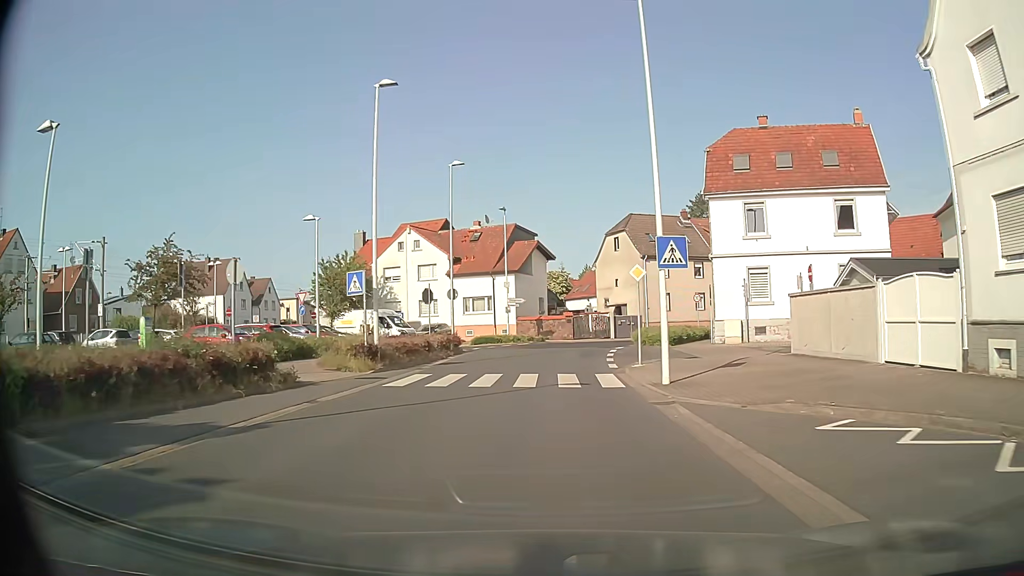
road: tertiary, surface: asphalt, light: Day
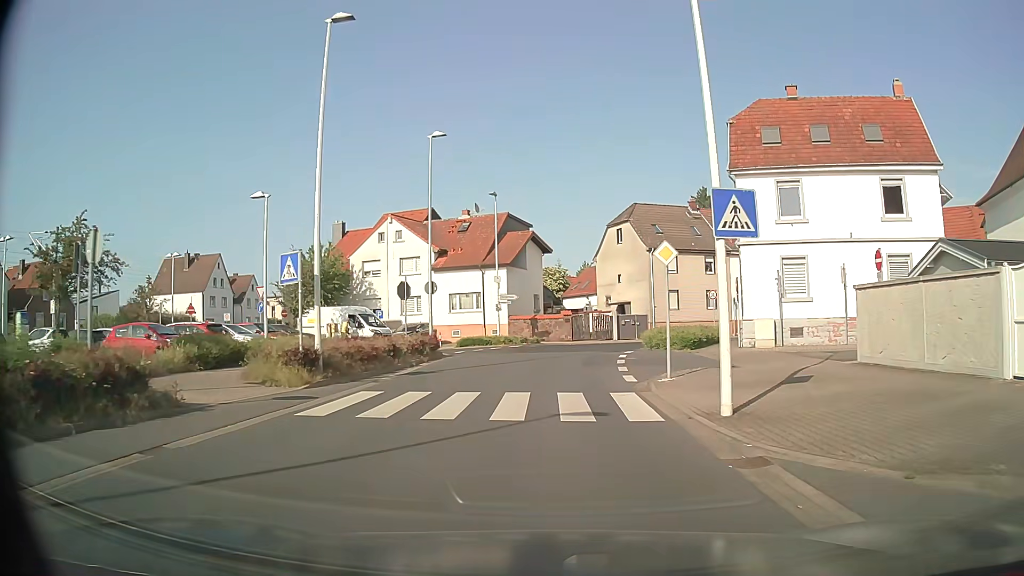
(0.0, +5.5) m; +1°
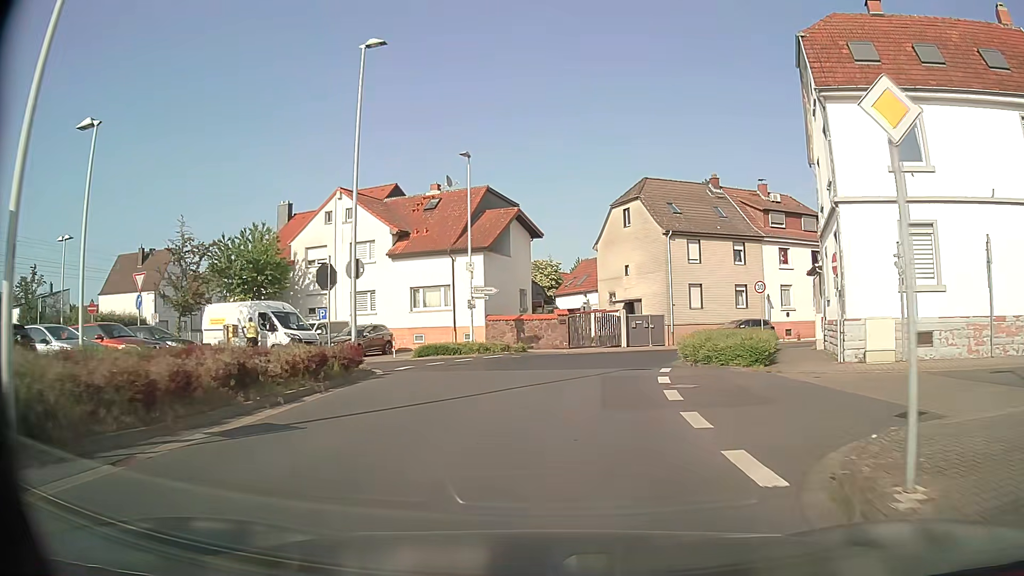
(+0.1, +10.7) m; +1°
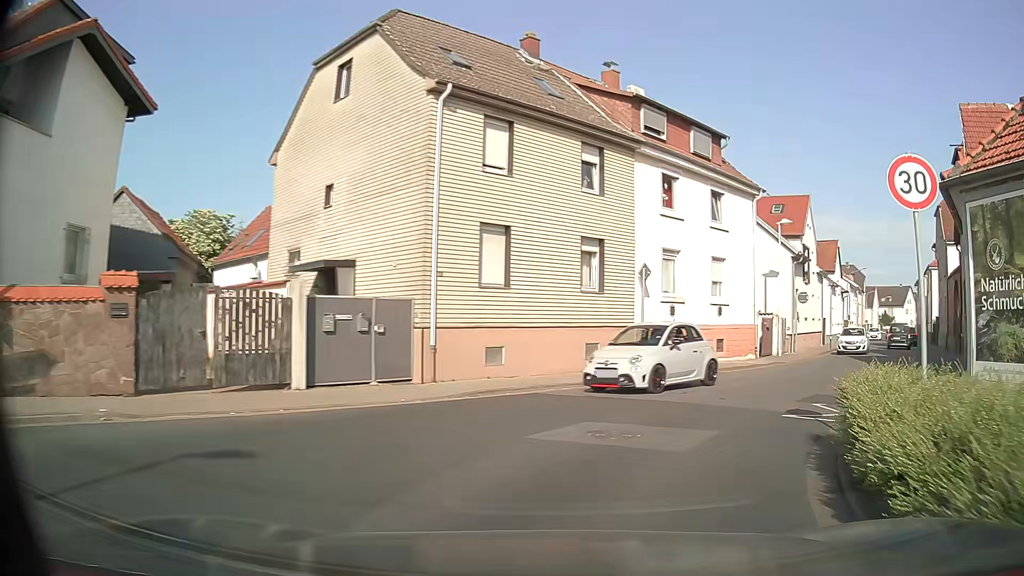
(+3.0, +24.6) m; +23°
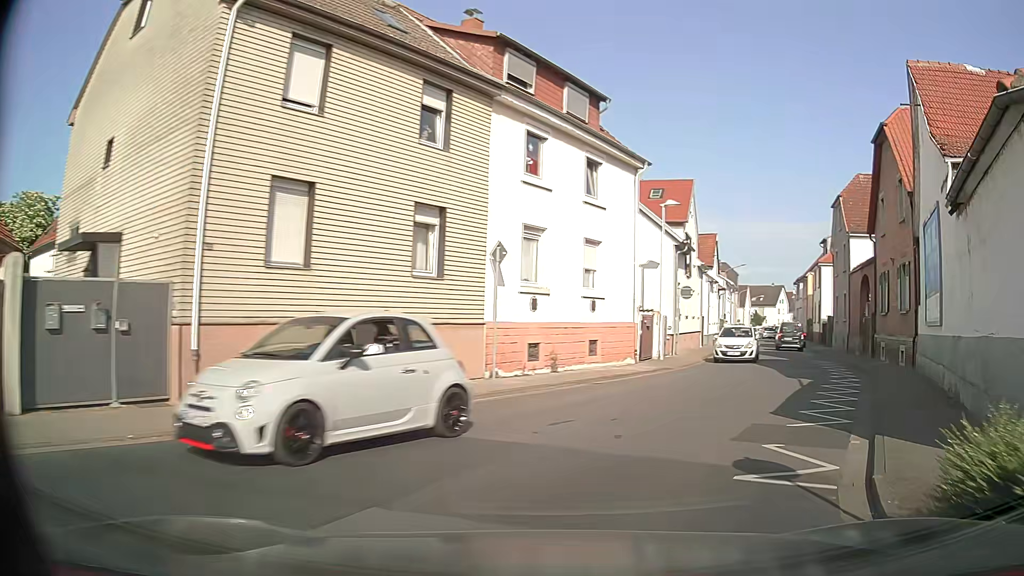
(+0.4, +4.7) m; +11°
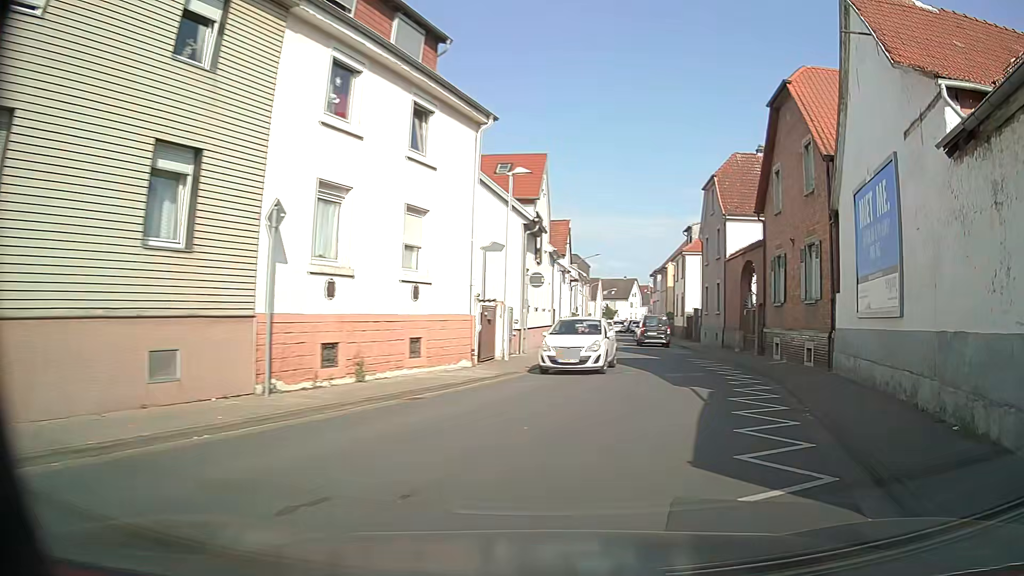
(+0.6, +4.6) m; +13°
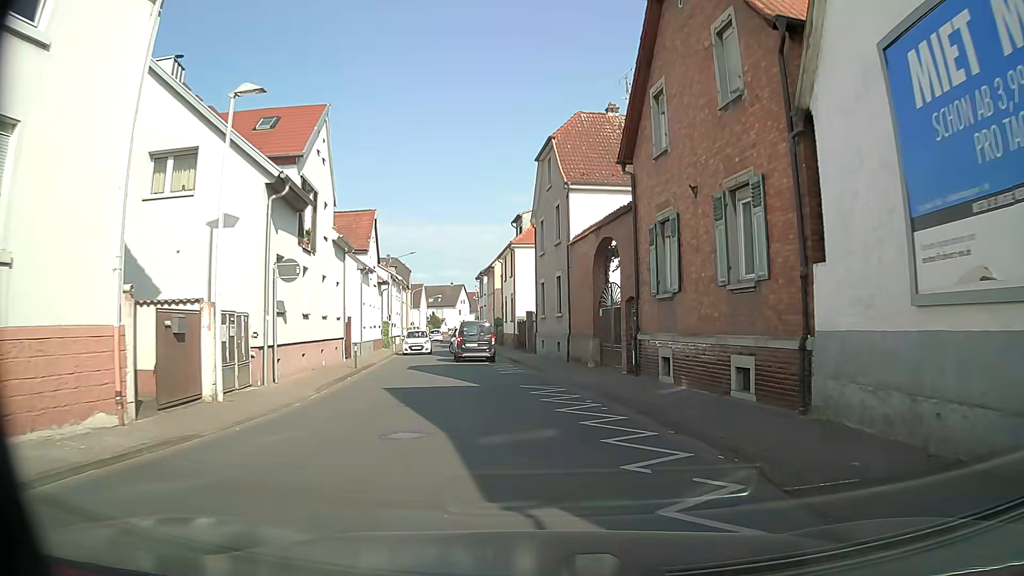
(+1.6, +8.9) m; +16°
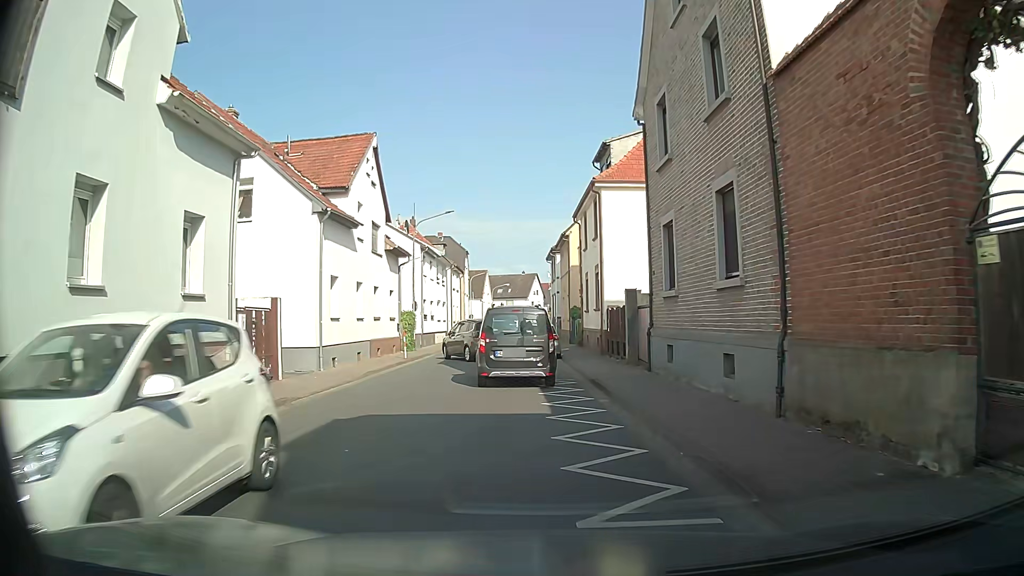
(-1.0, +17.2) m; -6°
